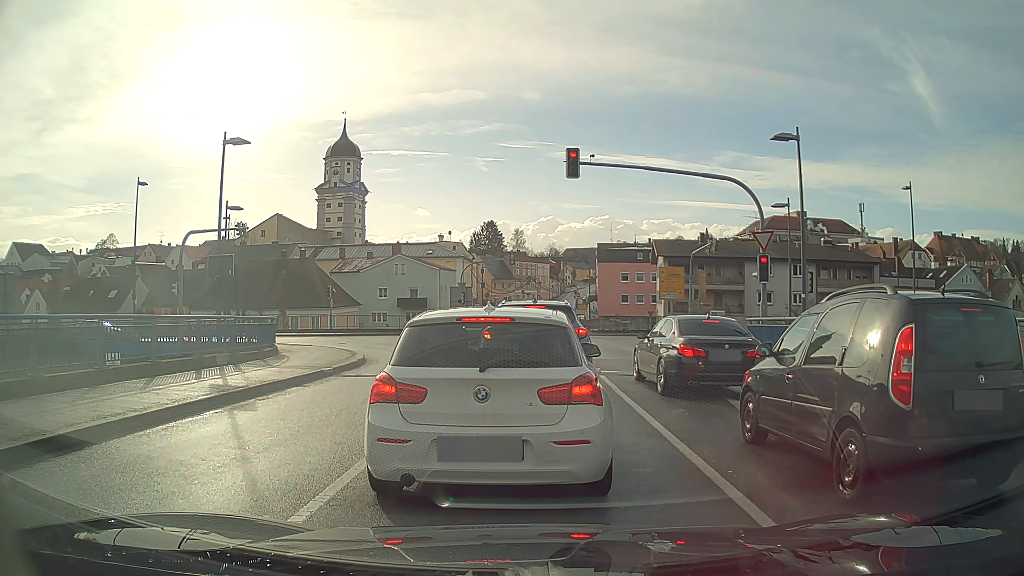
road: secondary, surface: asphalt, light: Day
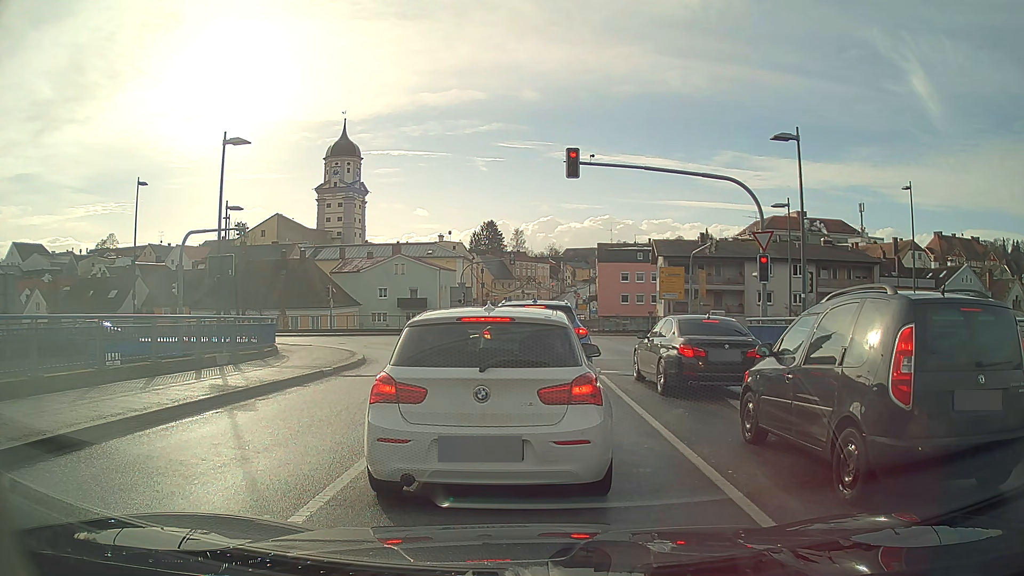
(0.0, 0.0) m; 0°
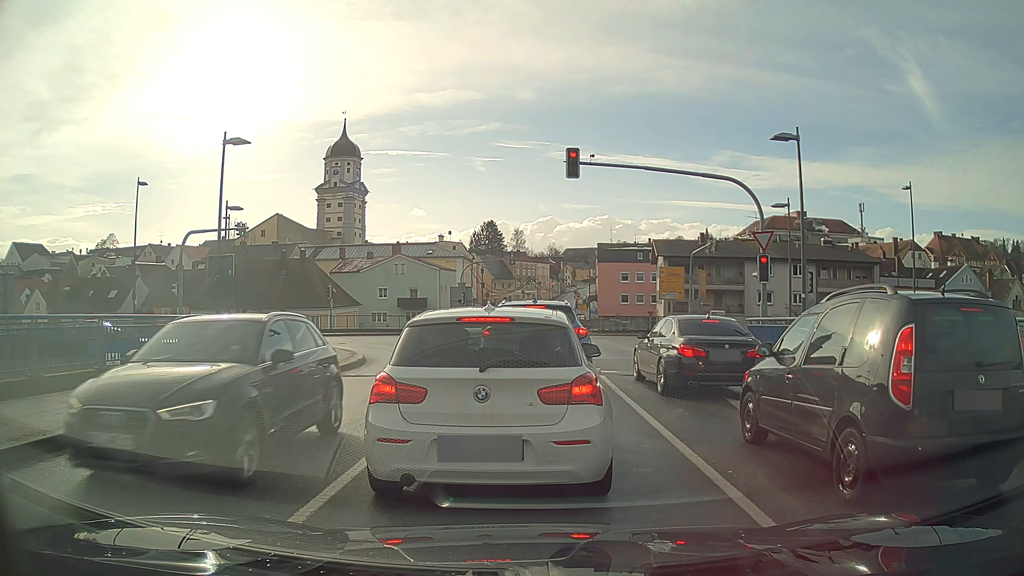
(0.0, 0.0) m; 0°
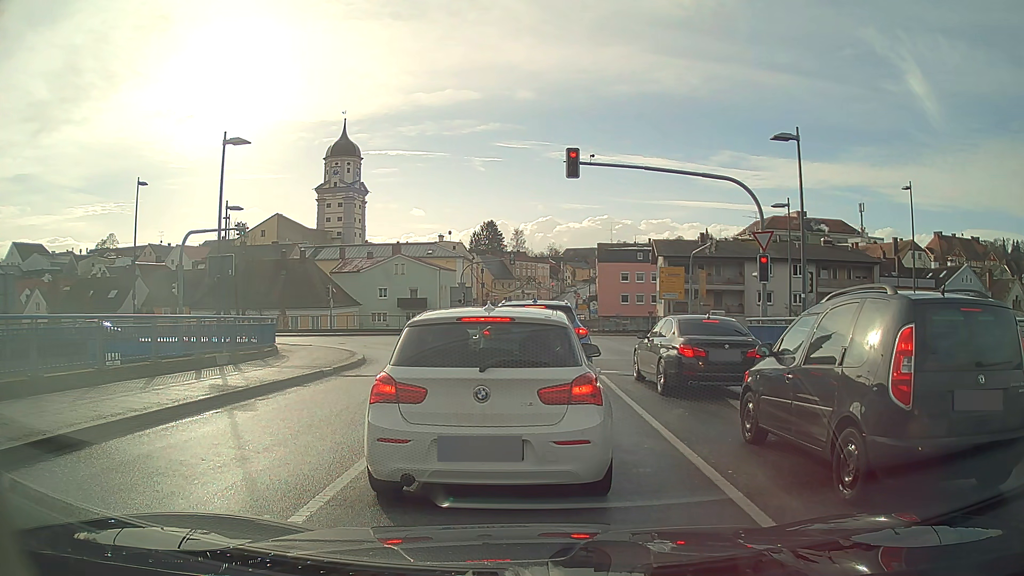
(0.0, 0.0) m; 0°
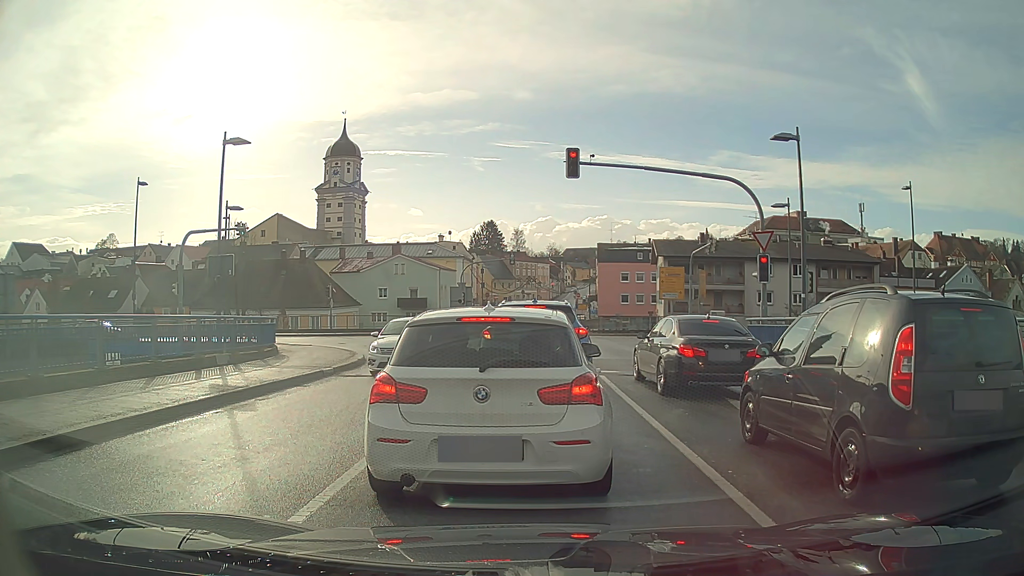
(0.0, 0.0) m; 0°
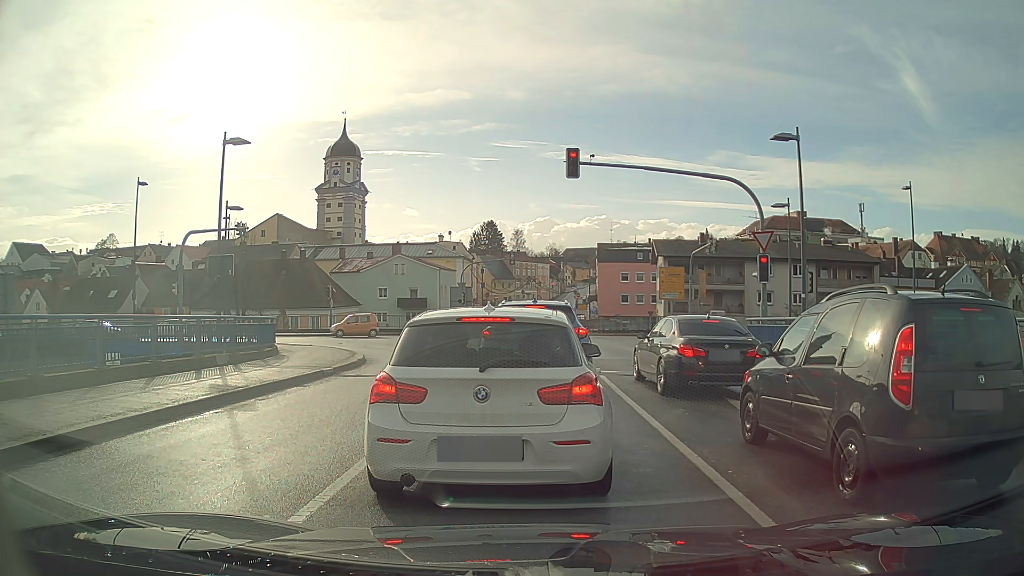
(0.0, 0.0) m; 0°
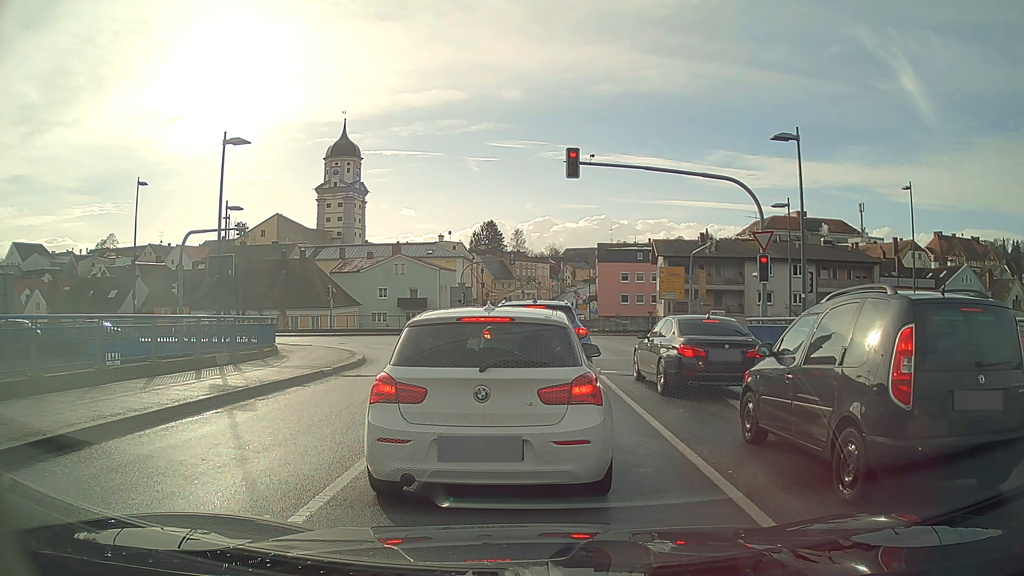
(0.0, 0.0) m; 0°
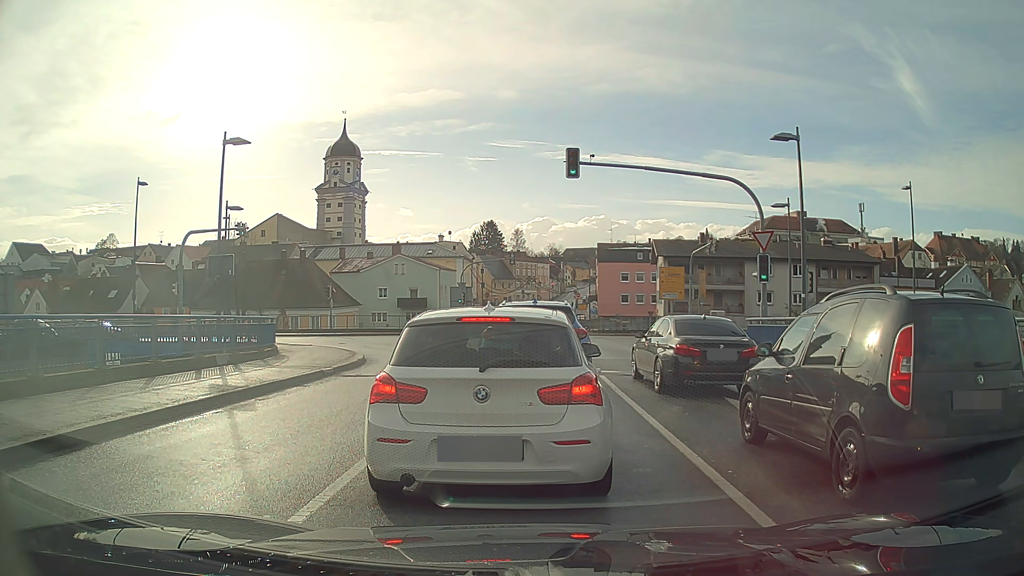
(0.0, 0.0) m; 0°
